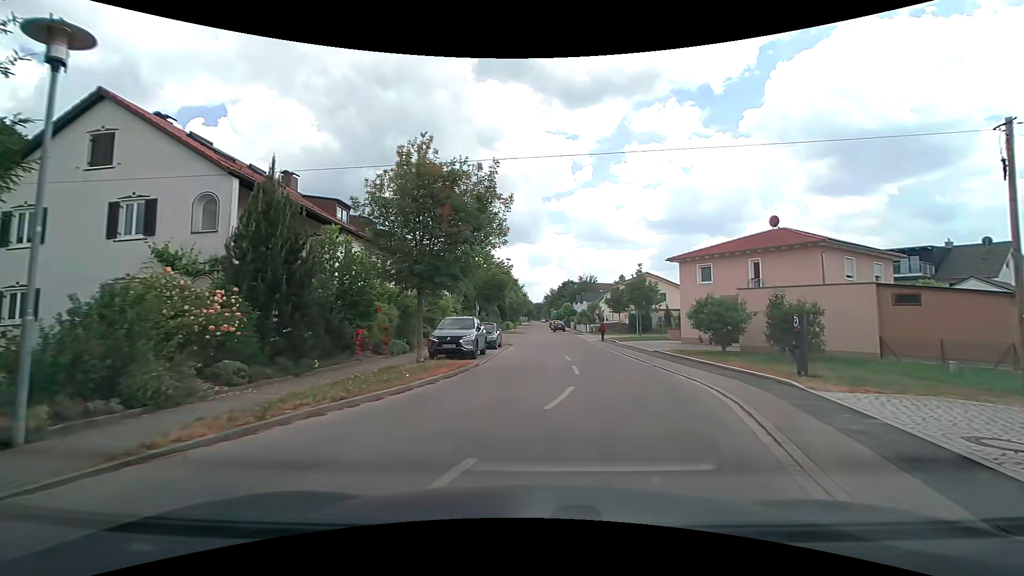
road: residential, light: Day
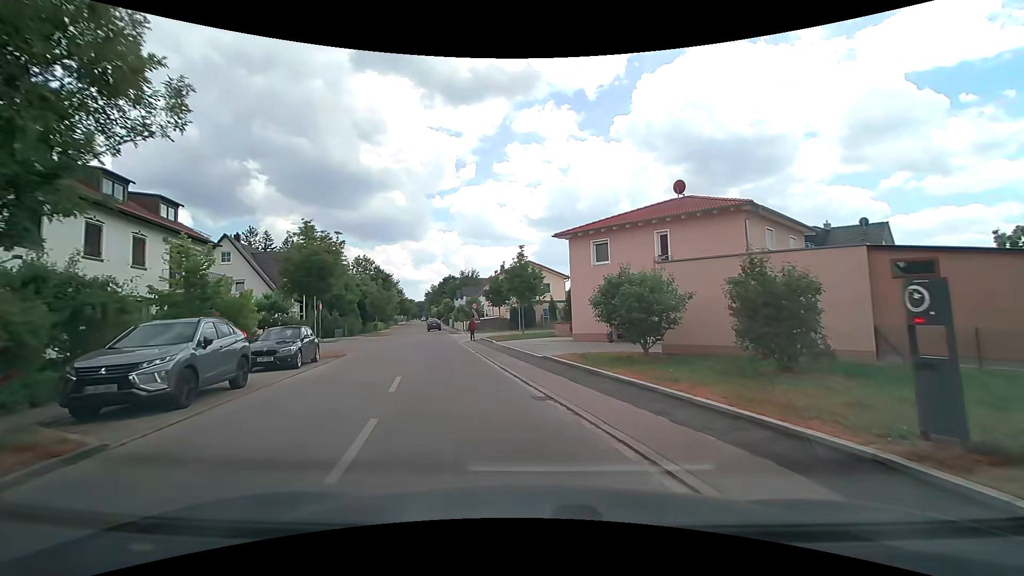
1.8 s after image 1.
(+1.6, +9.3) m; +13°
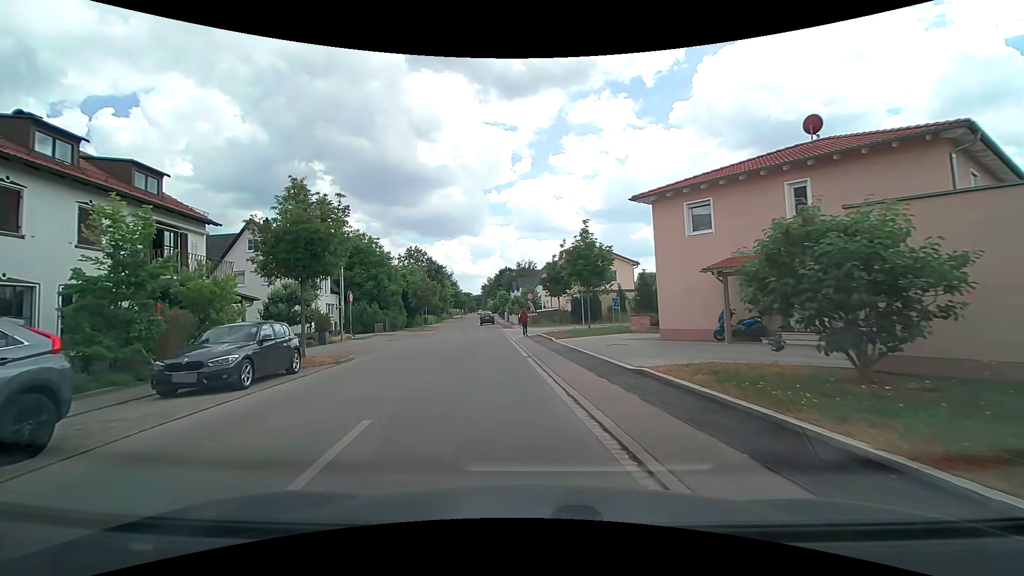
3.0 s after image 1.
(-0.3, +6.9) m; -6°
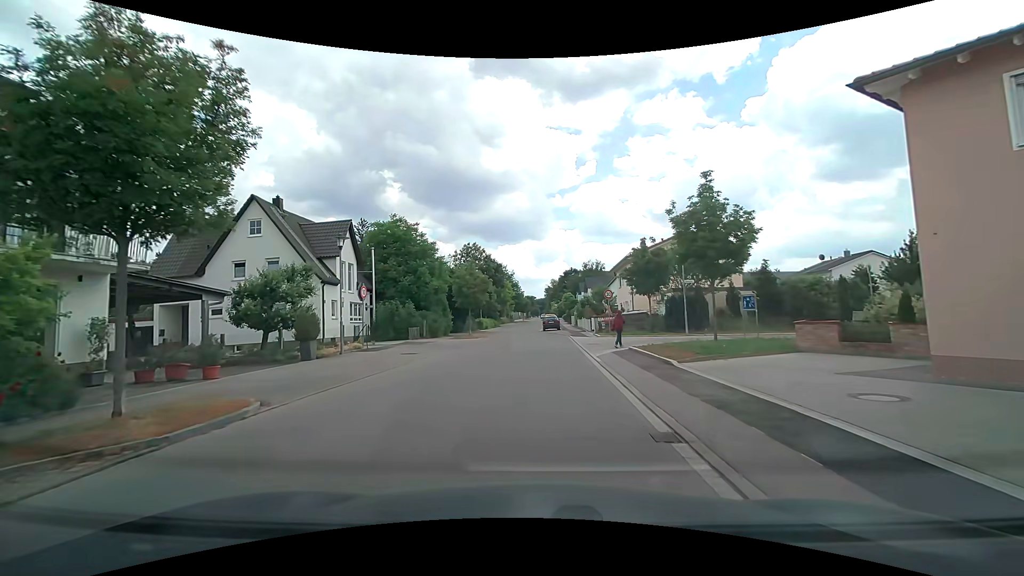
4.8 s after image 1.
(-0.8, +10.4) m; -8°
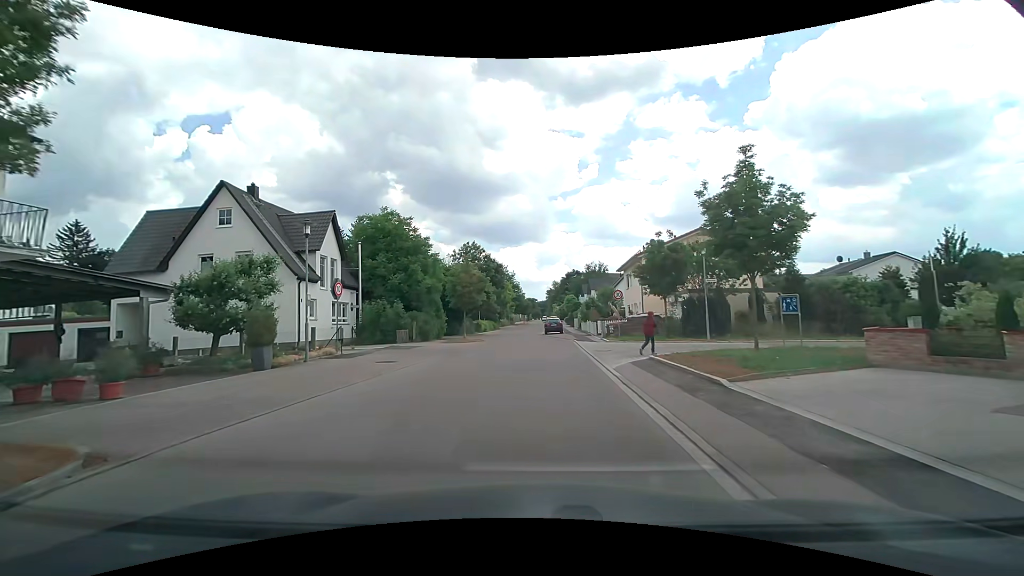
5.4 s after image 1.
(0.0, +3.4) m; 0°
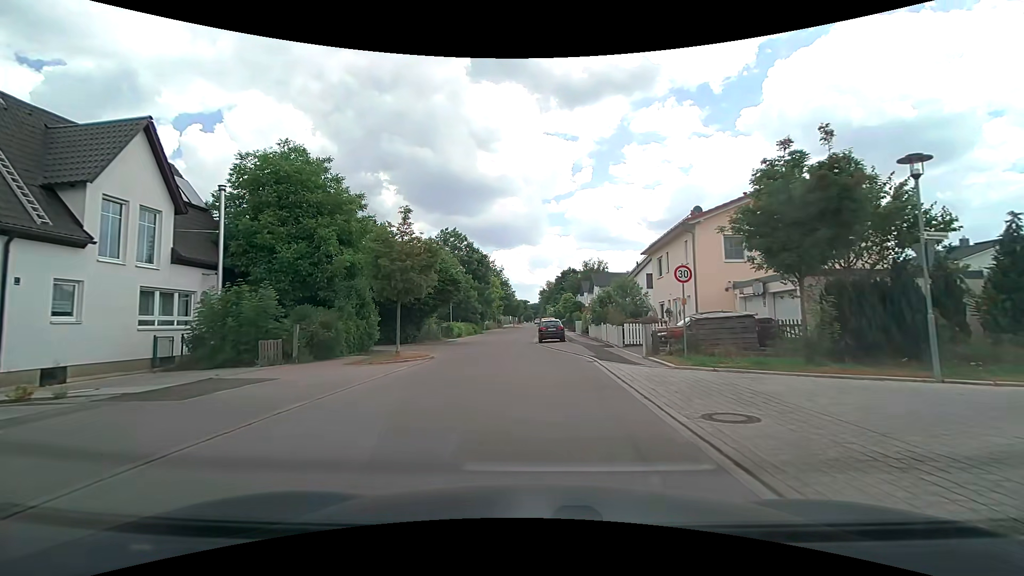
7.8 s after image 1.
(+0.2, +15.2) m; +1°
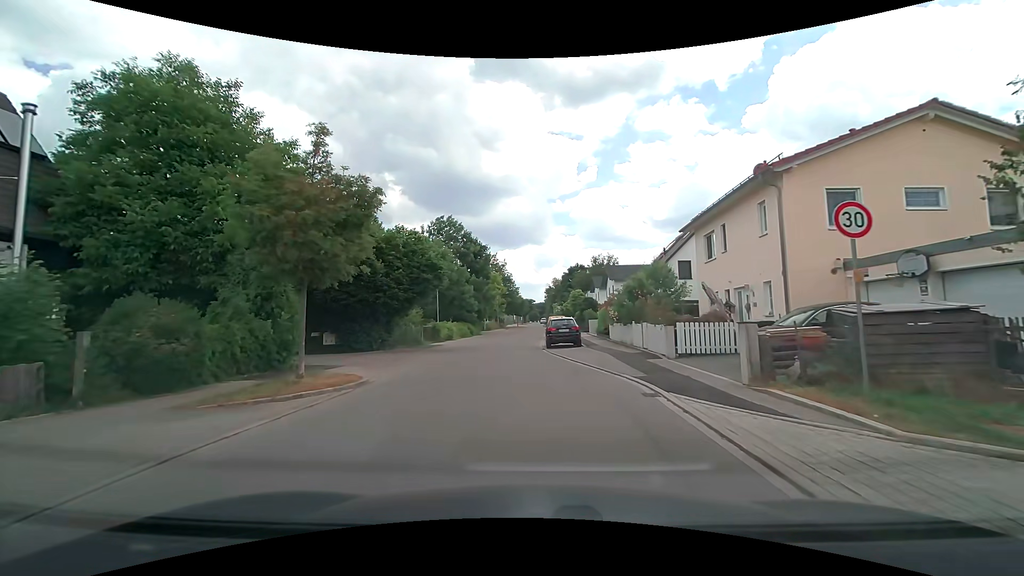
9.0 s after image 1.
(0.0, +8.4) m; -1°
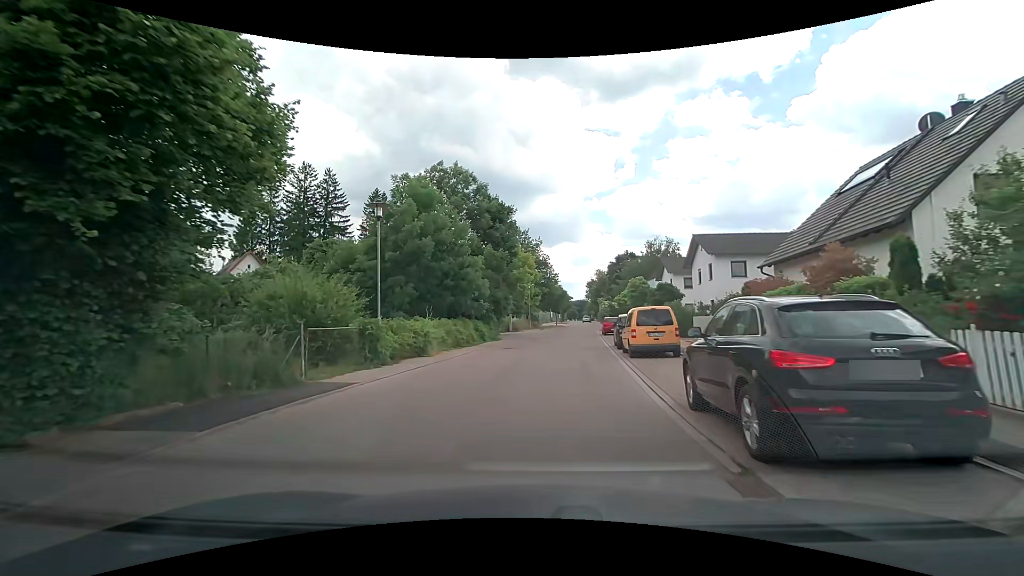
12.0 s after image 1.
(-0.9, +21.2) m; -4°
